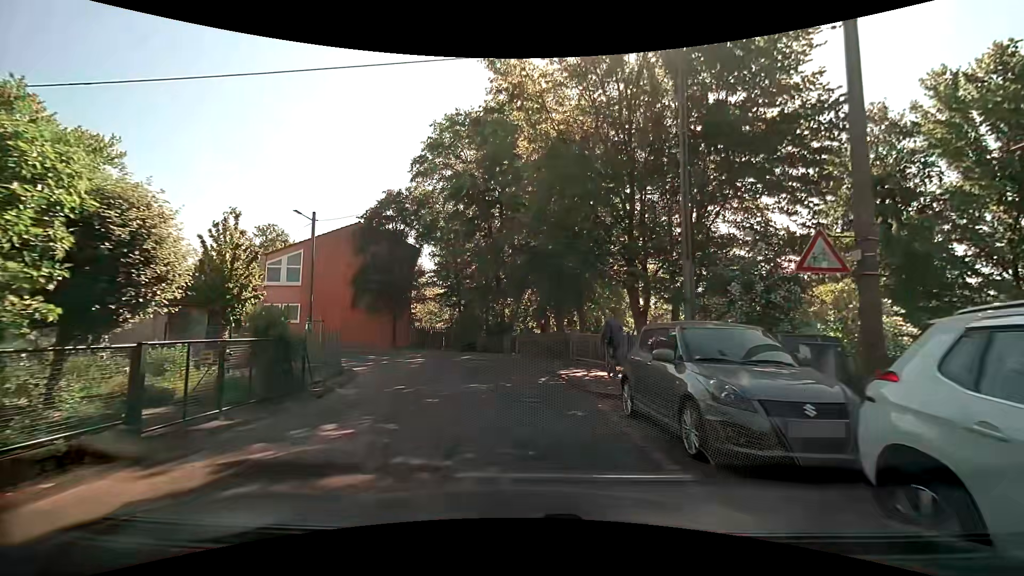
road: residential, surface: asphalt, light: Day
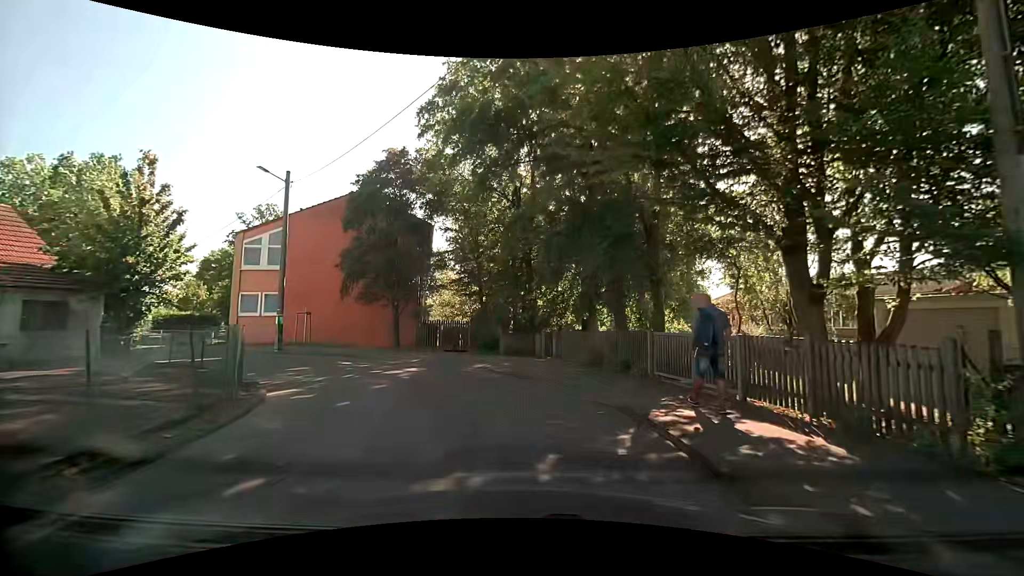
(-0.1, +7.7) m; -4°
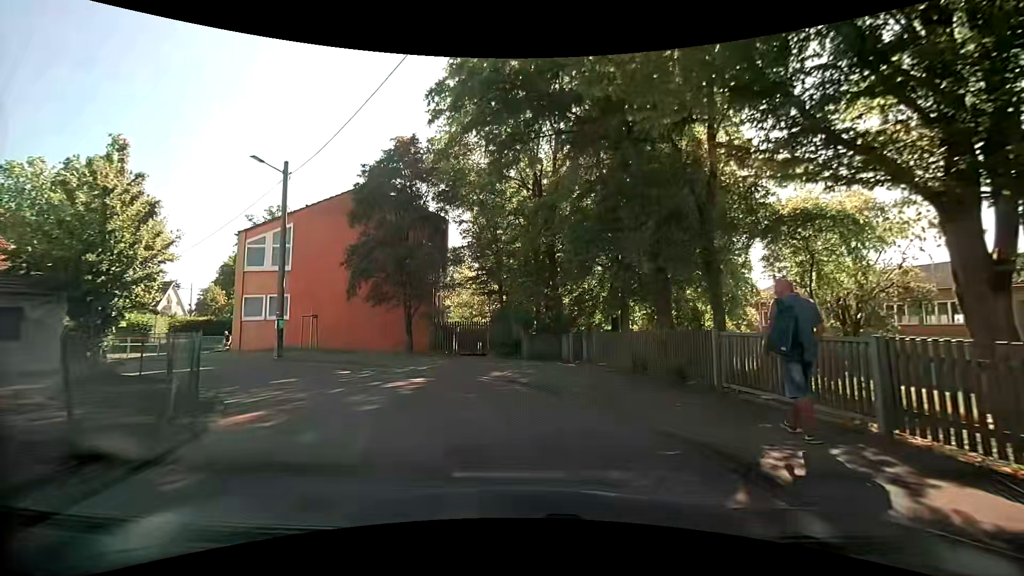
(0.0, +2.5) m; 0°
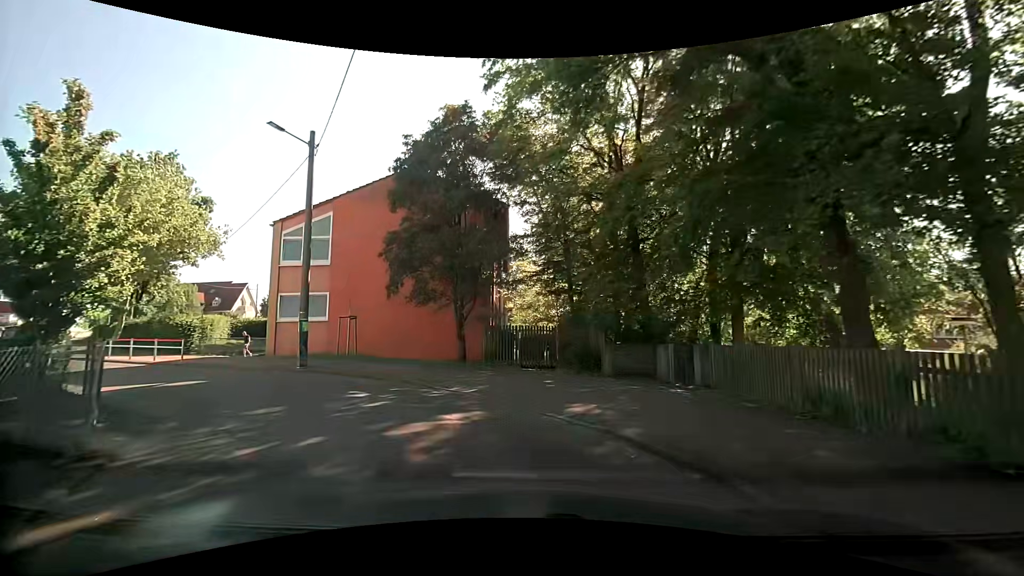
(-0.3, +4.6) m; -9°
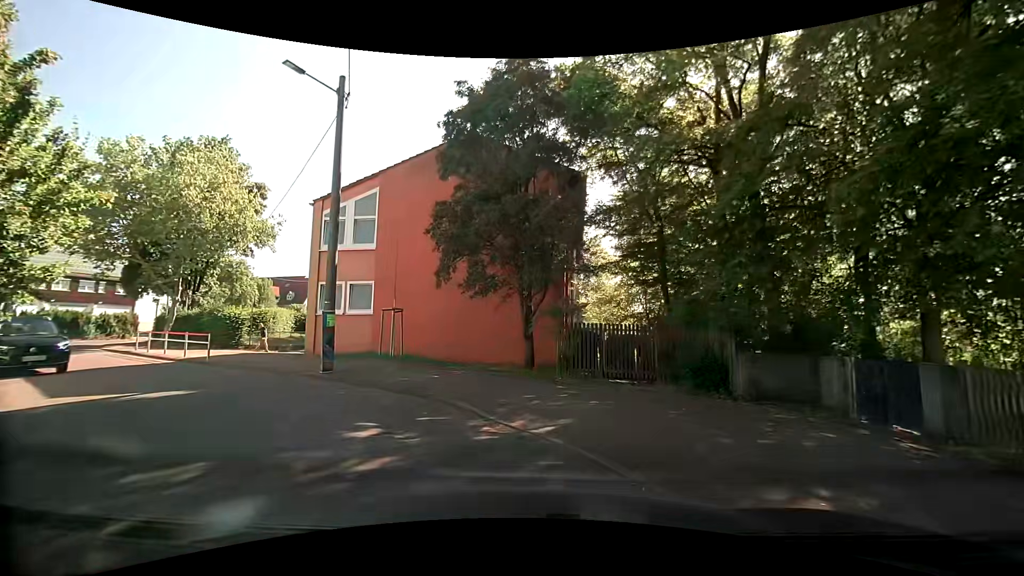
(-0.3, +4.3) m; -7°
